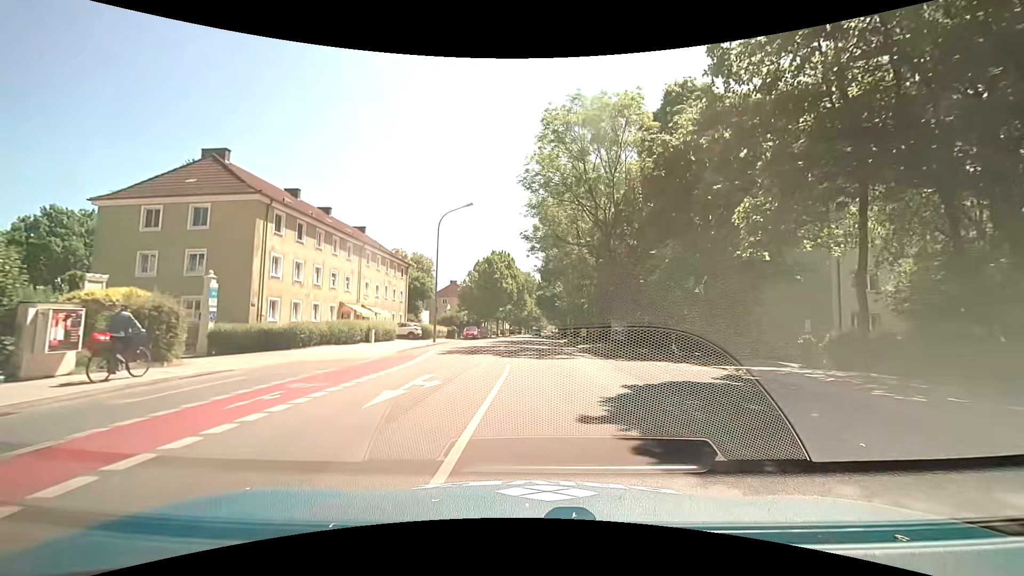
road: tertiary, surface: asphalt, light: Day
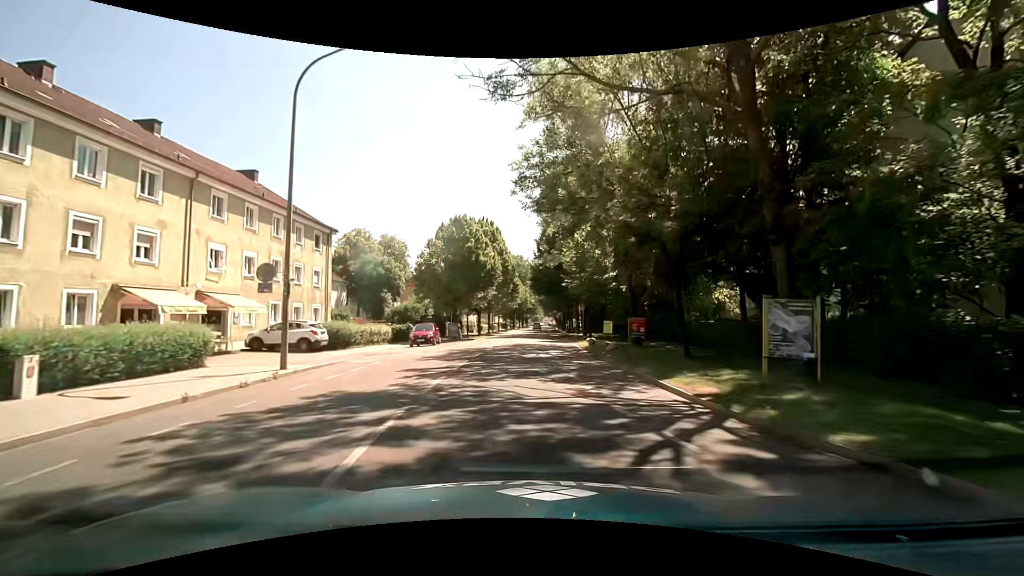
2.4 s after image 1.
(+0.1, +21.8) m; 0°
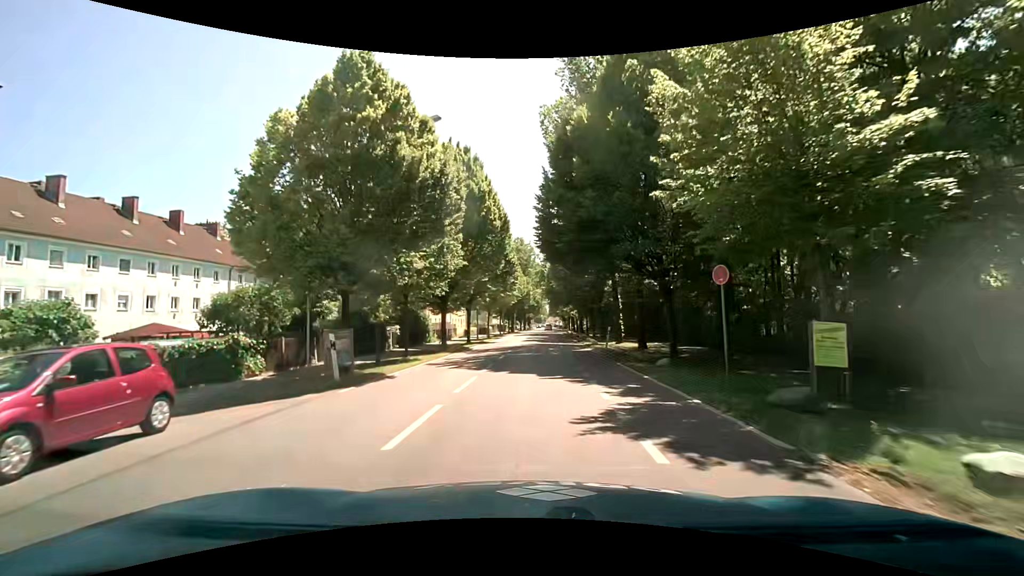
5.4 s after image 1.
(-0.1, +26.4) m; -1°
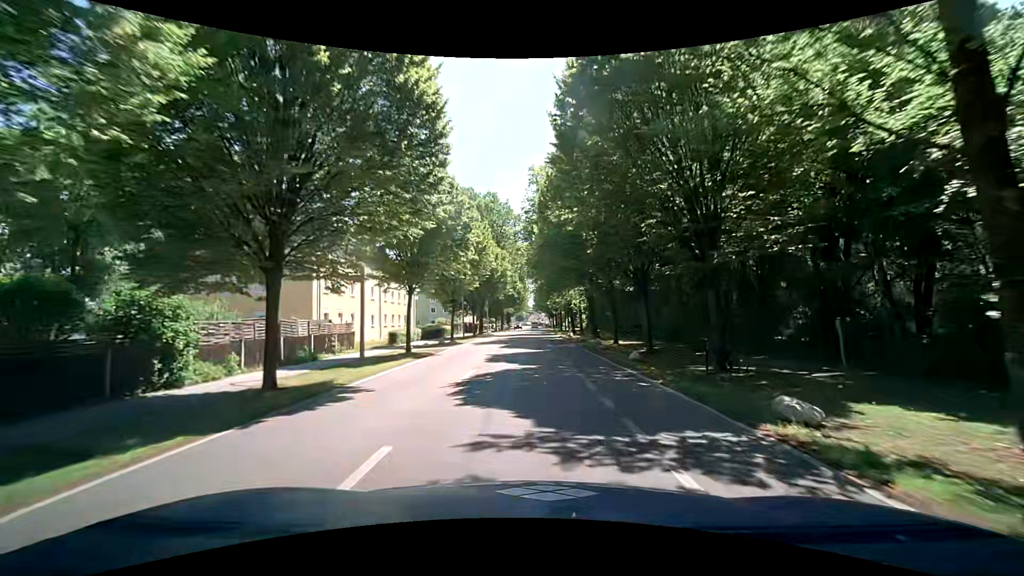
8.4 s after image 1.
(+0.9, +31.4) m; +3°
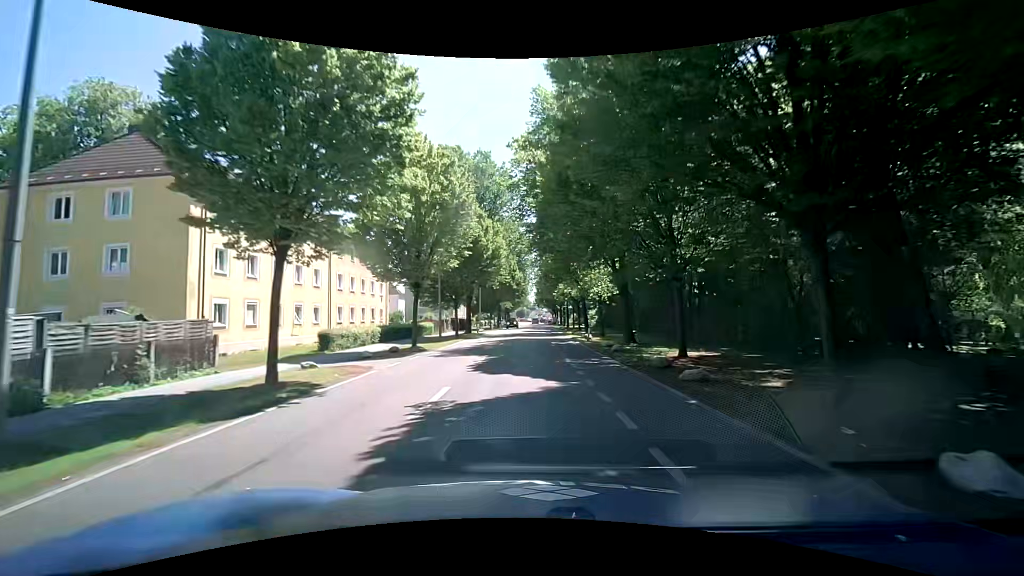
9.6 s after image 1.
(-0.1, +13.7) m; -2°
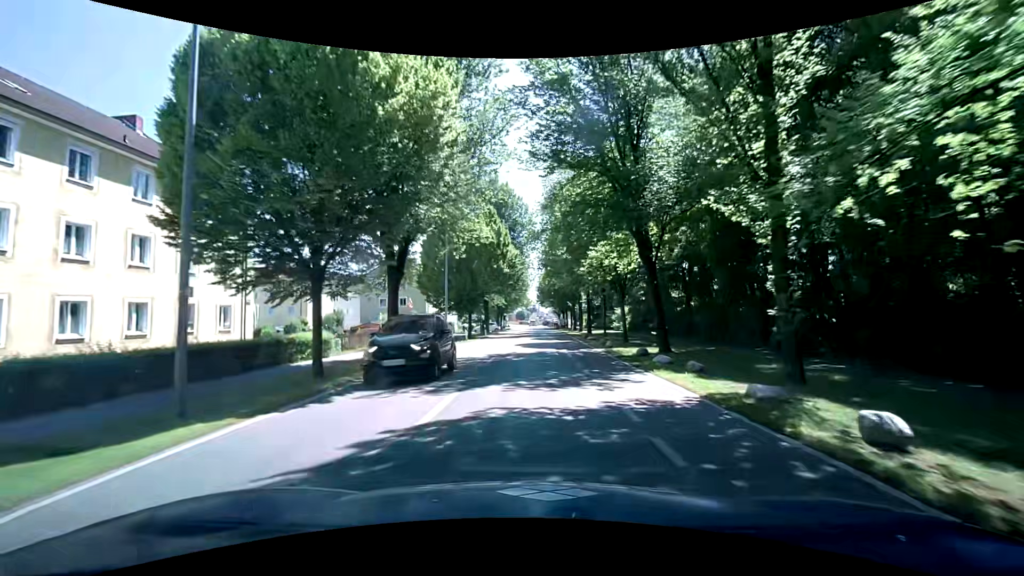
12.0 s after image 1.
(+0.5, +27.6) m; +1°
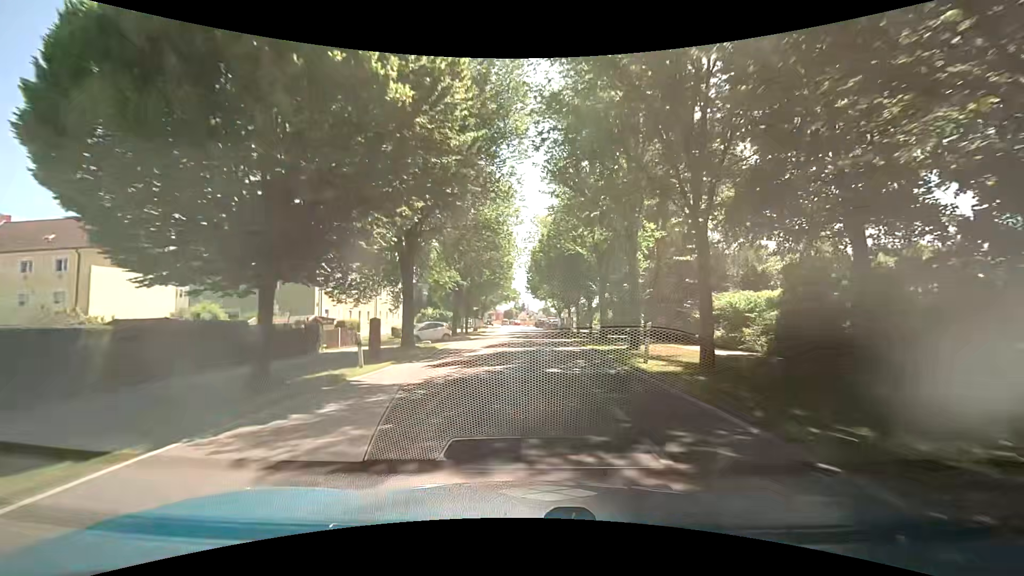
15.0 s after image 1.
(+0.5, +36.2) m; +1°
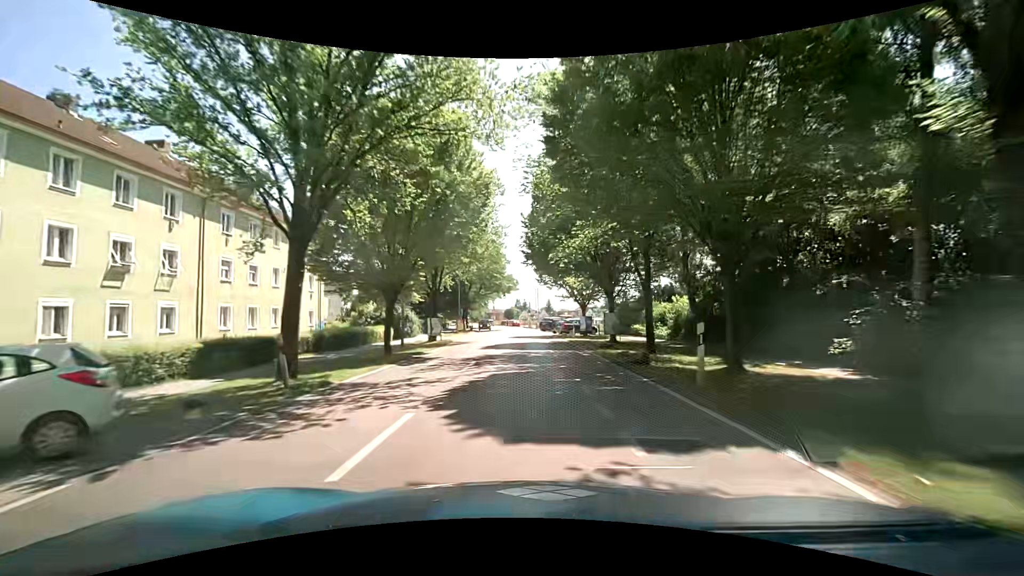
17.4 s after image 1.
(+0.1, +30.0) m; 0°
(0, +10) (0, +20) (0, +30) (0, +40) (-1, +50) (-1, +60) (-2, +70) (-3, +80) (-4, +90) (-6, +100) m
